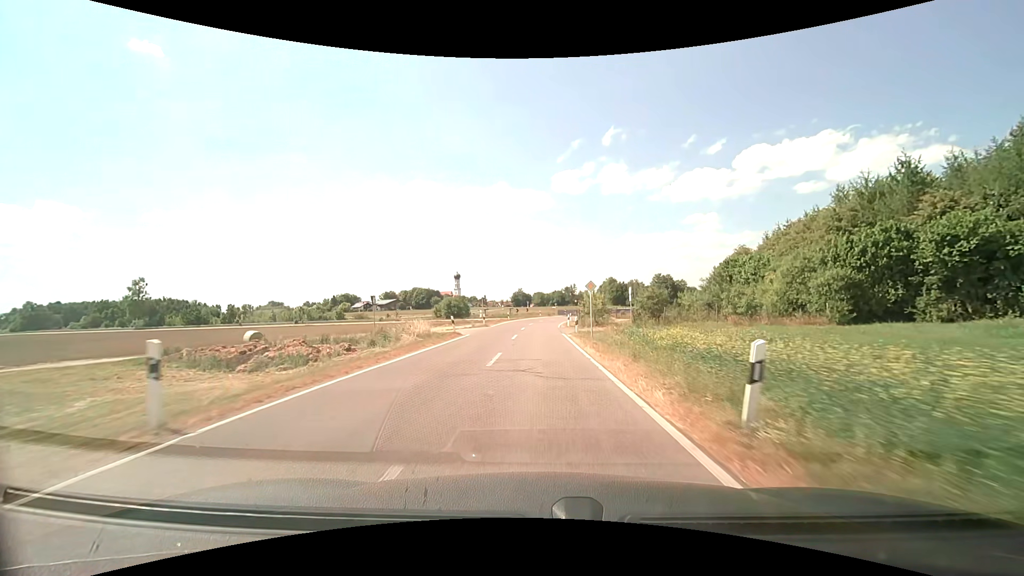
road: unclassified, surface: asphalt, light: Day
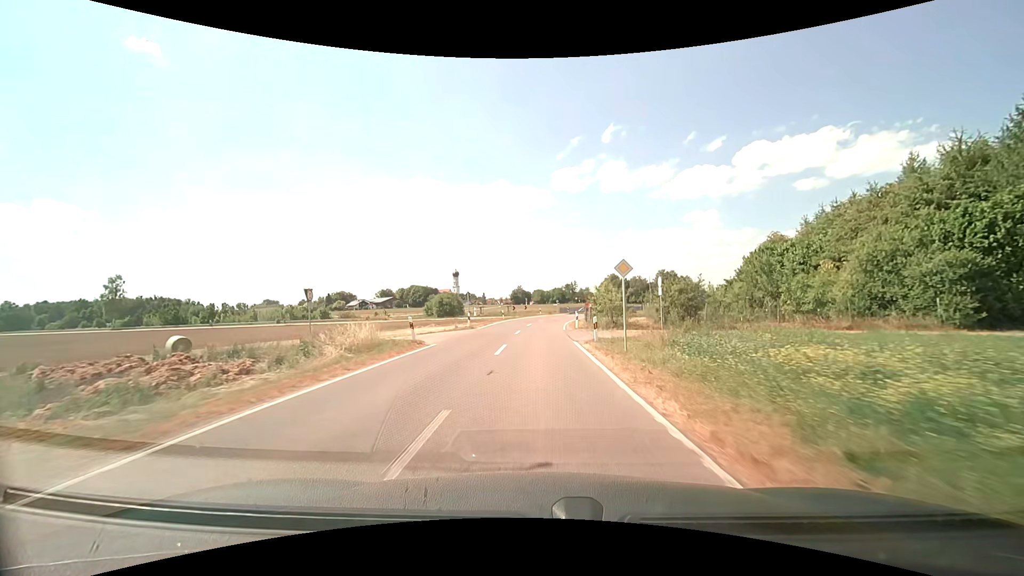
(0.0, +9.5) m; 0°
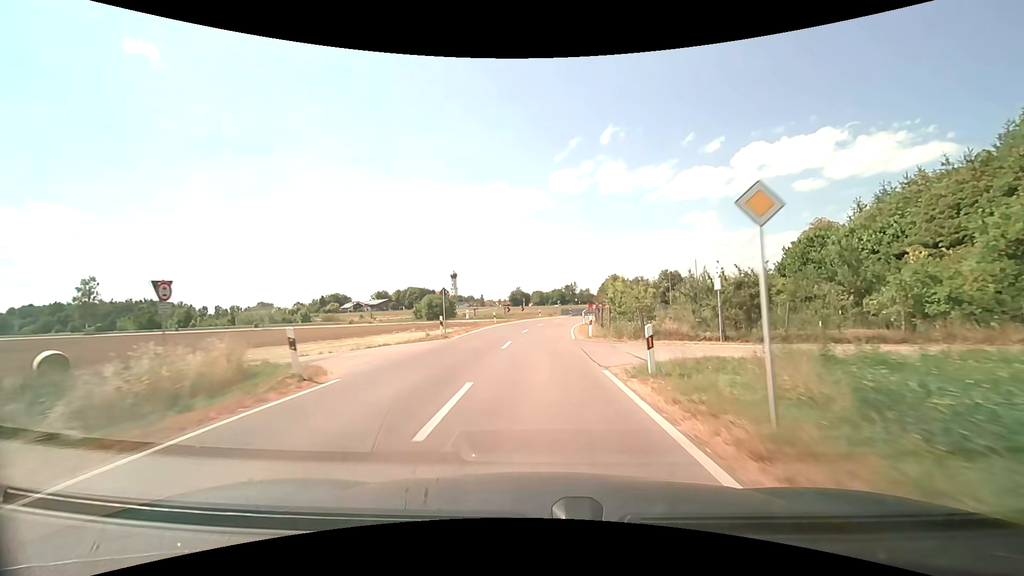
(0.0, +9.5) m; 0°
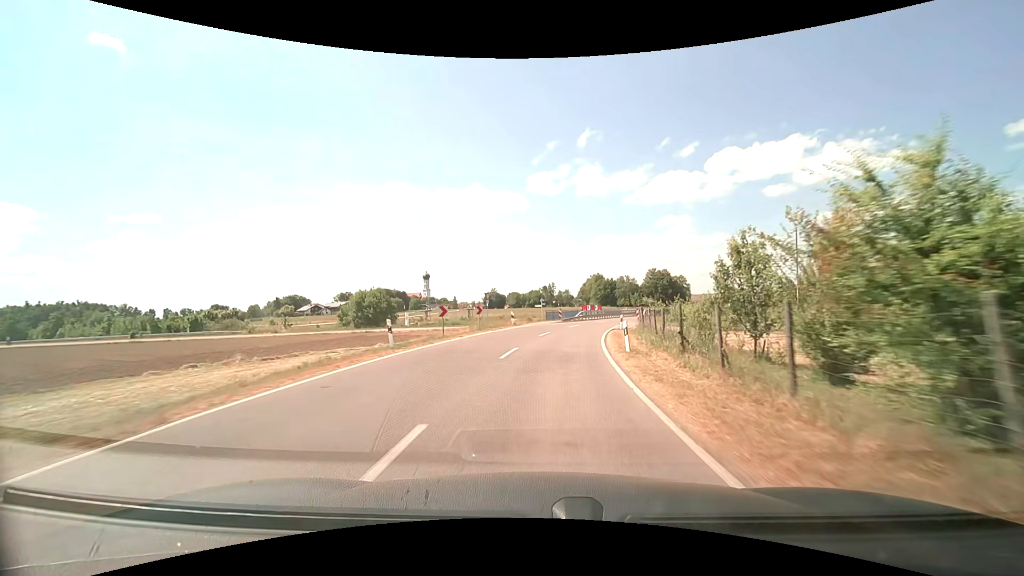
(+0.3, +27.9) m; +2°
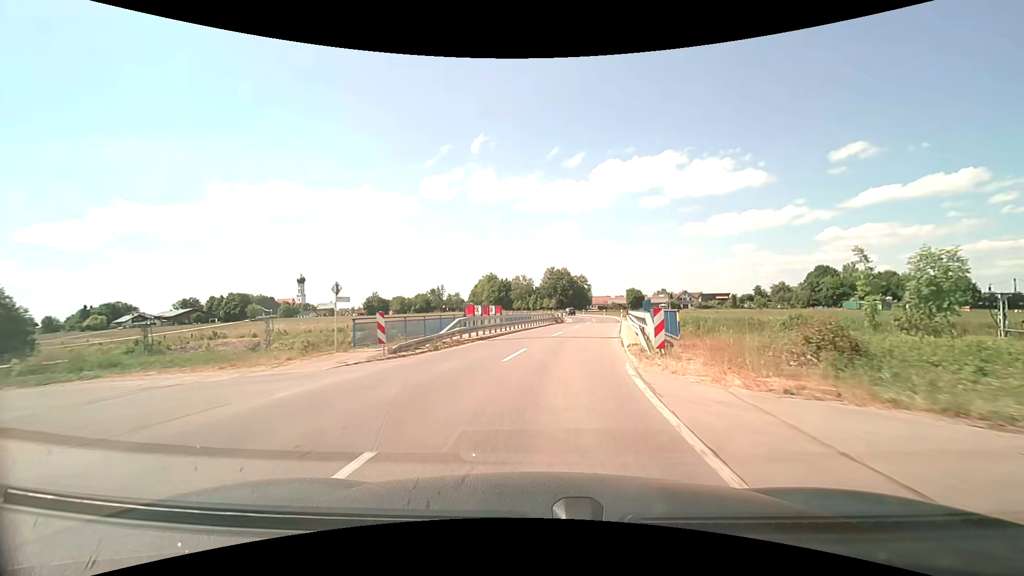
(+3.7, +36.8) m; +12°
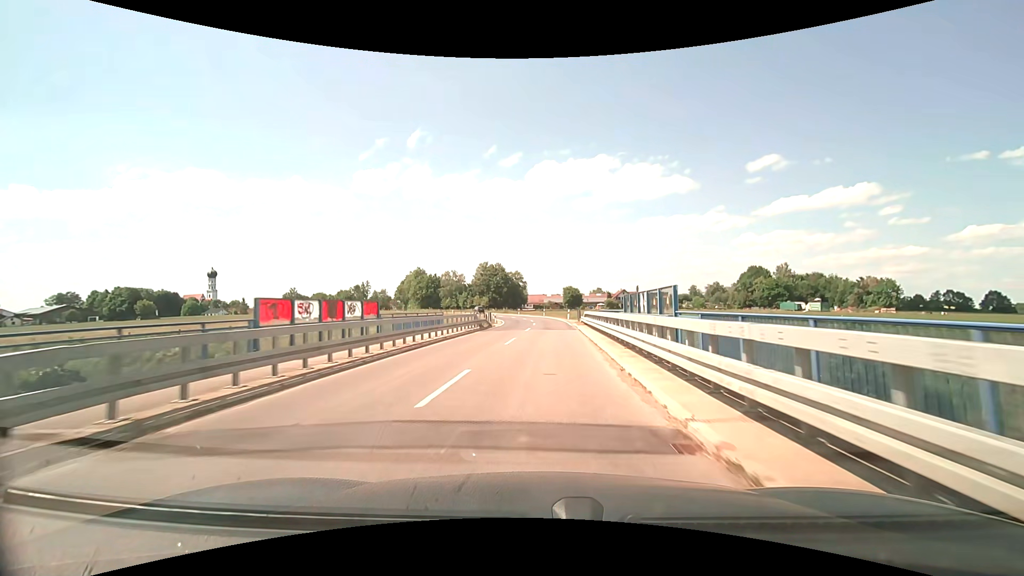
(+1.4, +18.4) m; +8°
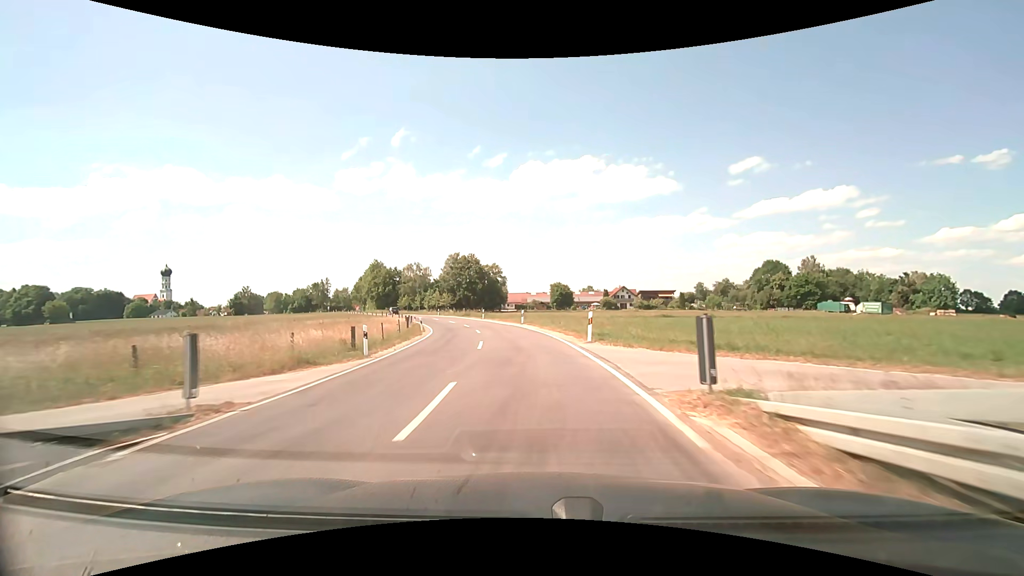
(+1.0, +37.4) m; +2°
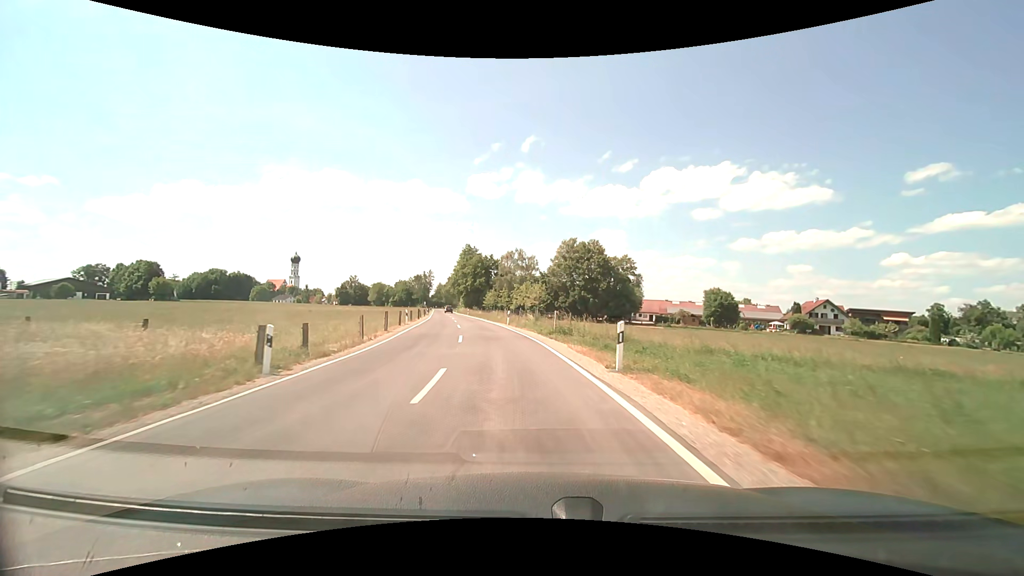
(-4.9, +46.3) m; -14°
(0, +10) (-1, +20) (-3, +30) (-5, +40) (-7, +49) (-9, +59) (-11, +69) (-13, +79) (-15, +89) (-17, +98) m
